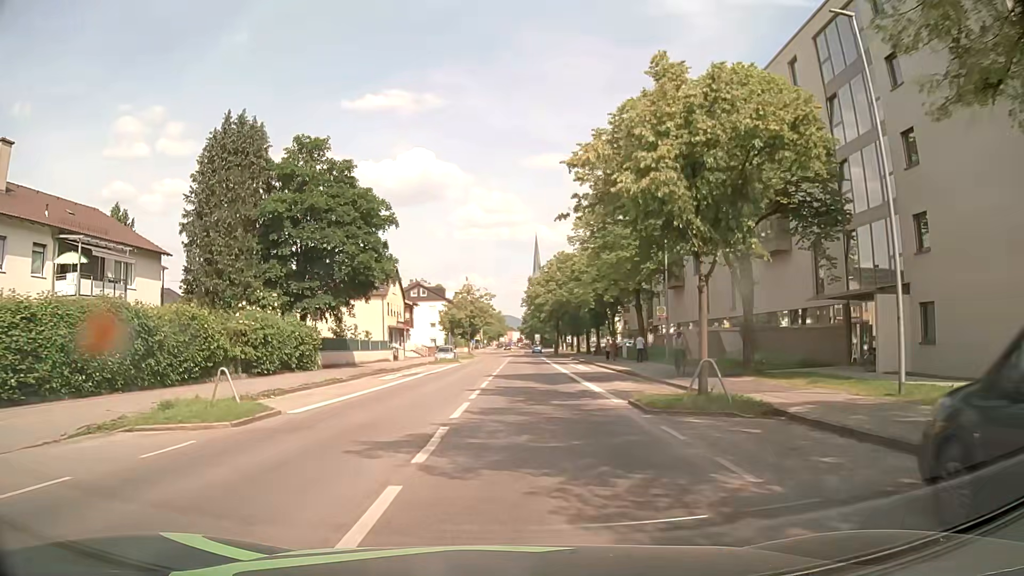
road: secondary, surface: asphalt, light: Day
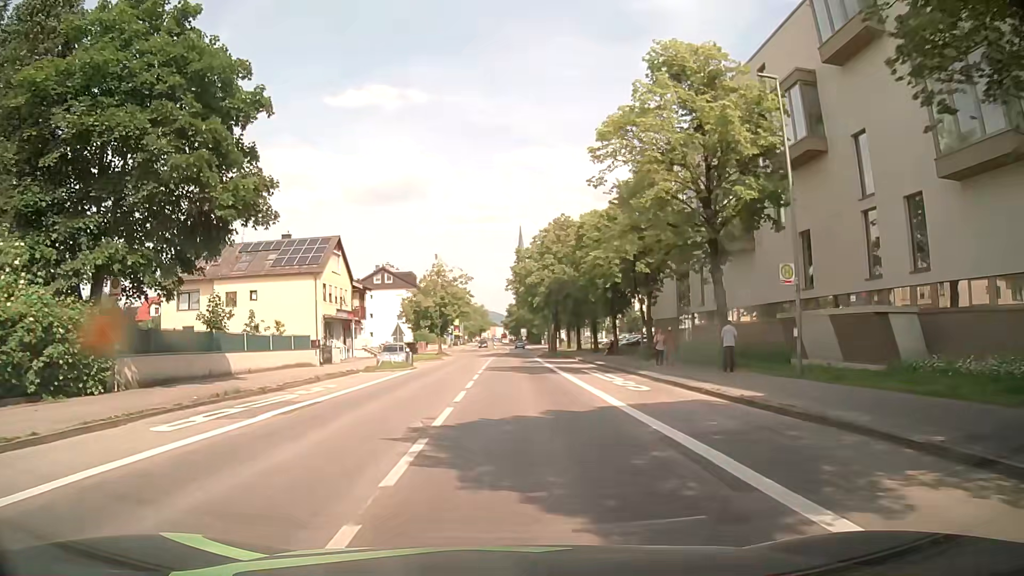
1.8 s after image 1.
(+0.3, +19.7) m; +1°
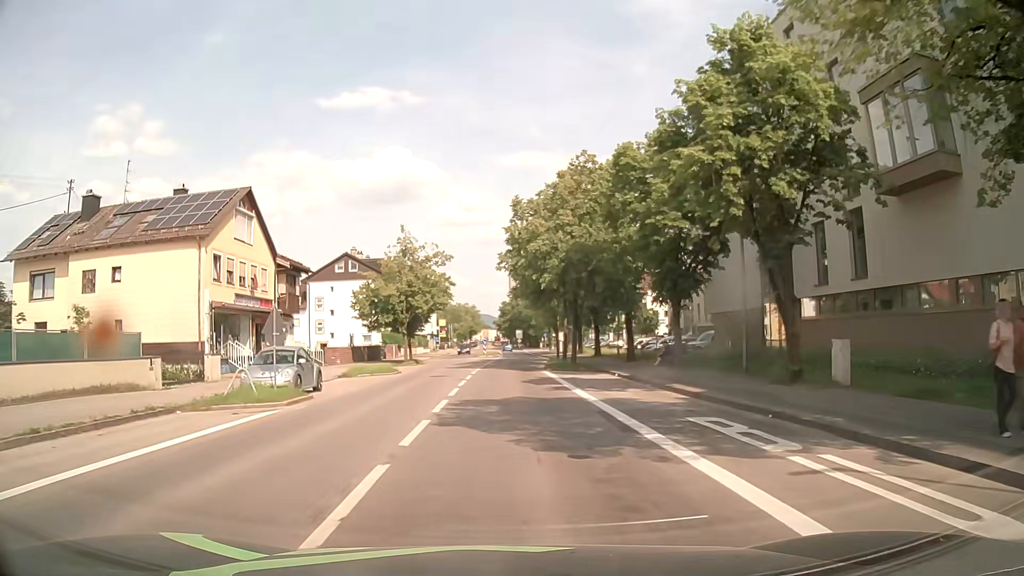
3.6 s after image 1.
(+0.1, +19.6) m; +1°
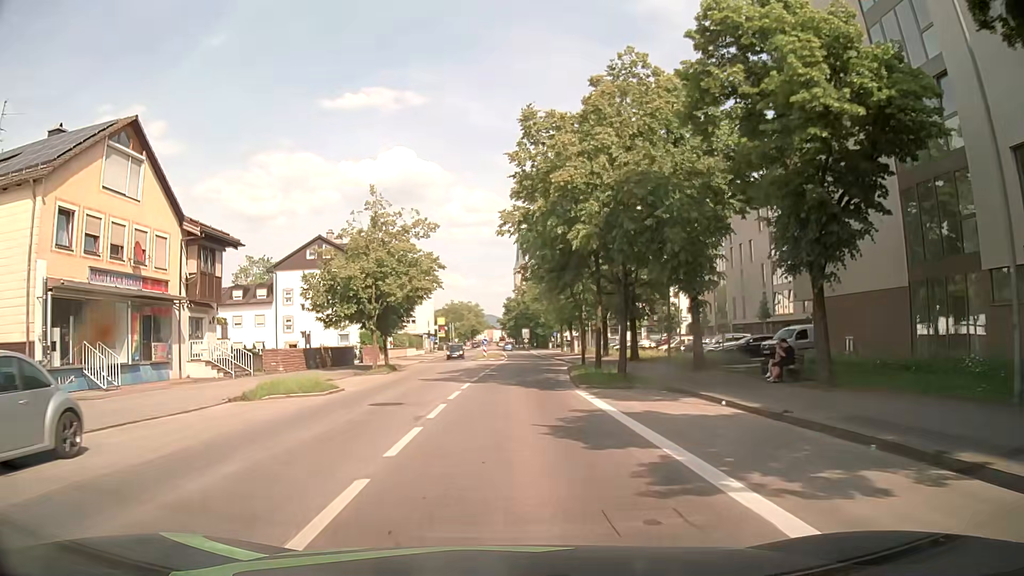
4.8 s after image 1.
(0.0, +13.8) m; -1°
(0, +10) (0, +20) (0, +30) (+1, +40) (+1, +50) (+2, +60) (+2, +70) (+2, +80) (+2, +90) (+2, +100) m
